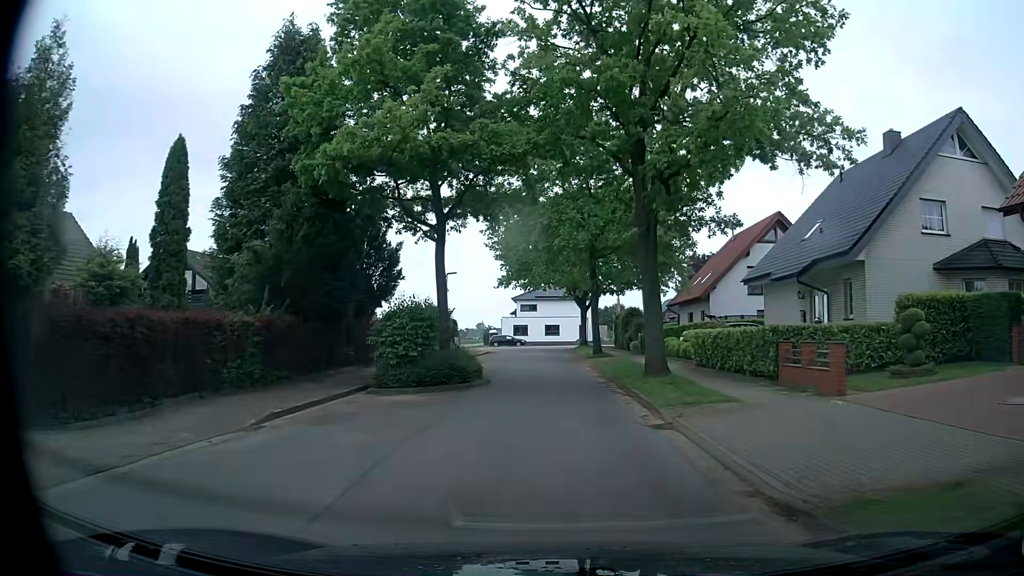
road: residential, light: Day
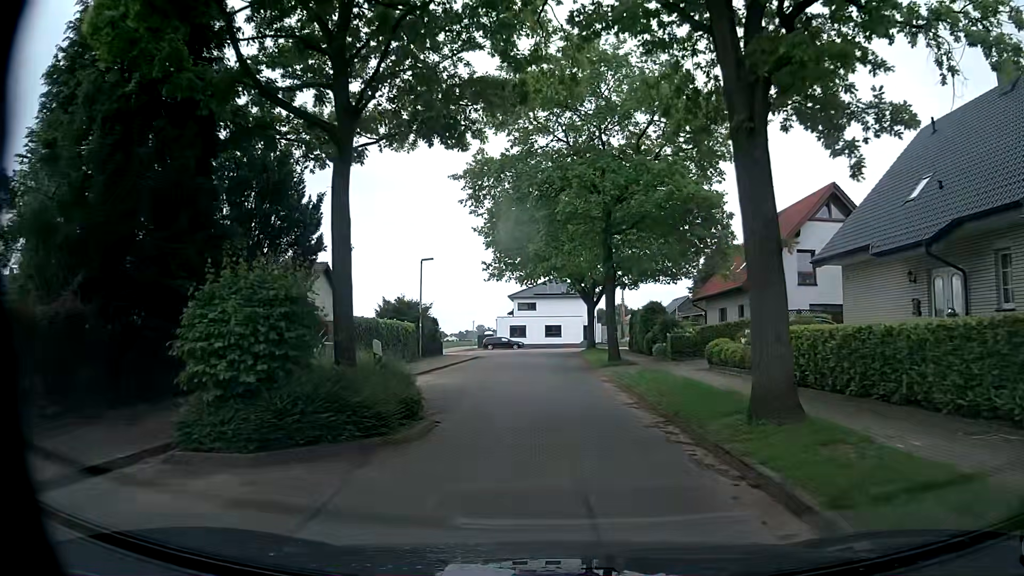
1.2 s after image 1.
(+0.1, +9.2) m; +2°
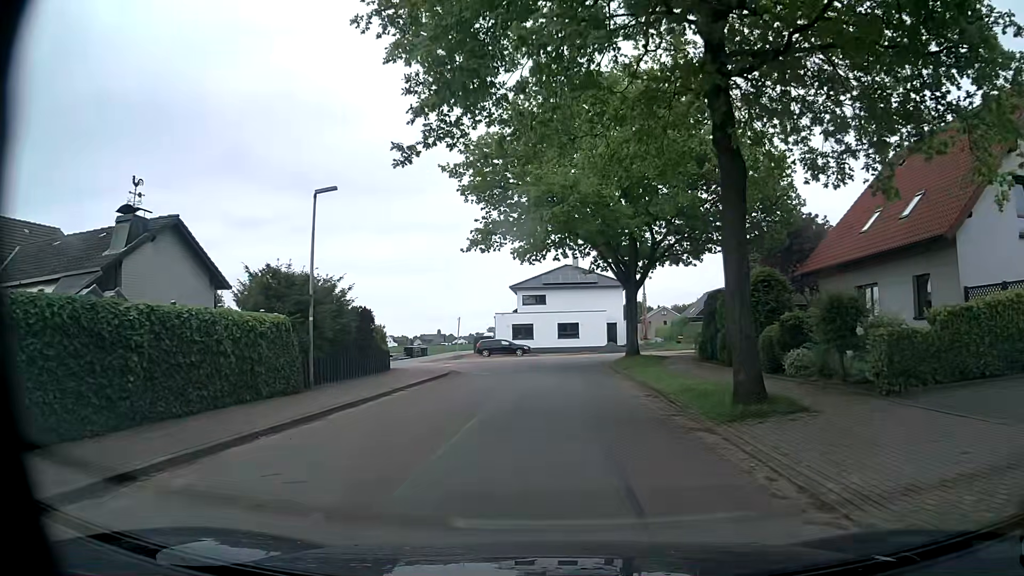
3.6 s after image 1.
(-0.4, +18.1) m; -2°
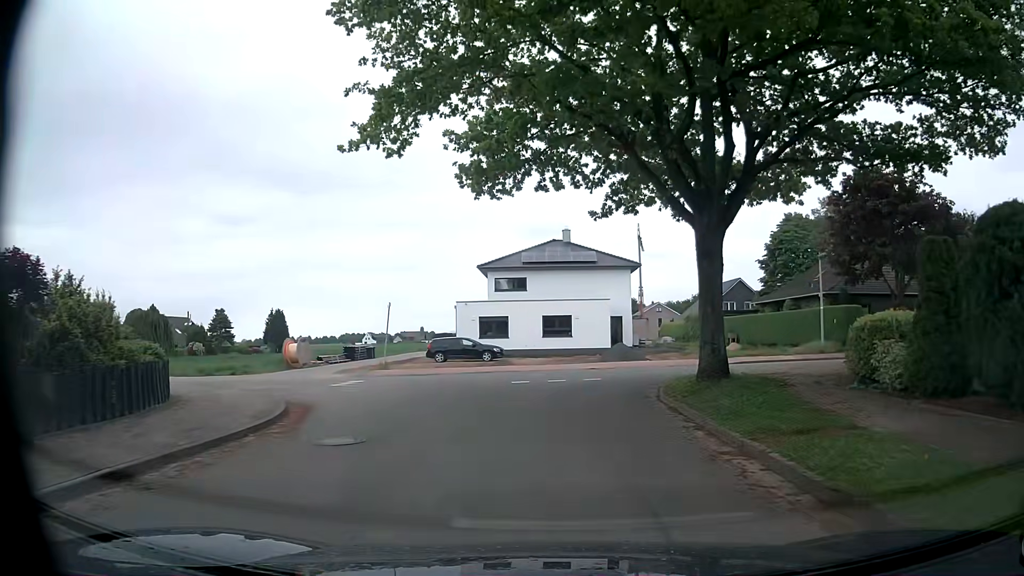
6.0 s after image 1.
(+0.2, +17.0) m; +1°
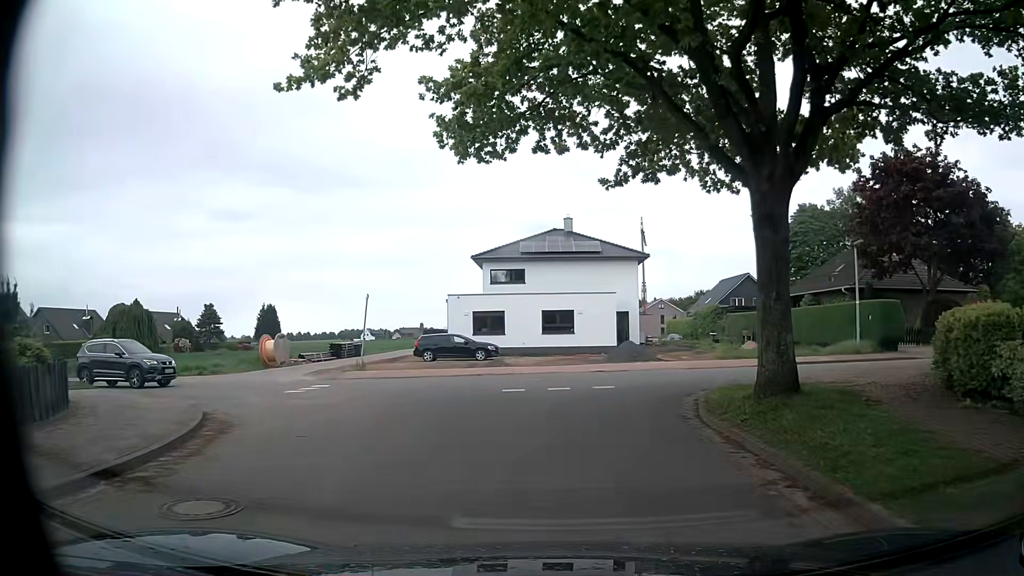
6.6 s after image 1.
(0.0, +3.7) m; 0°
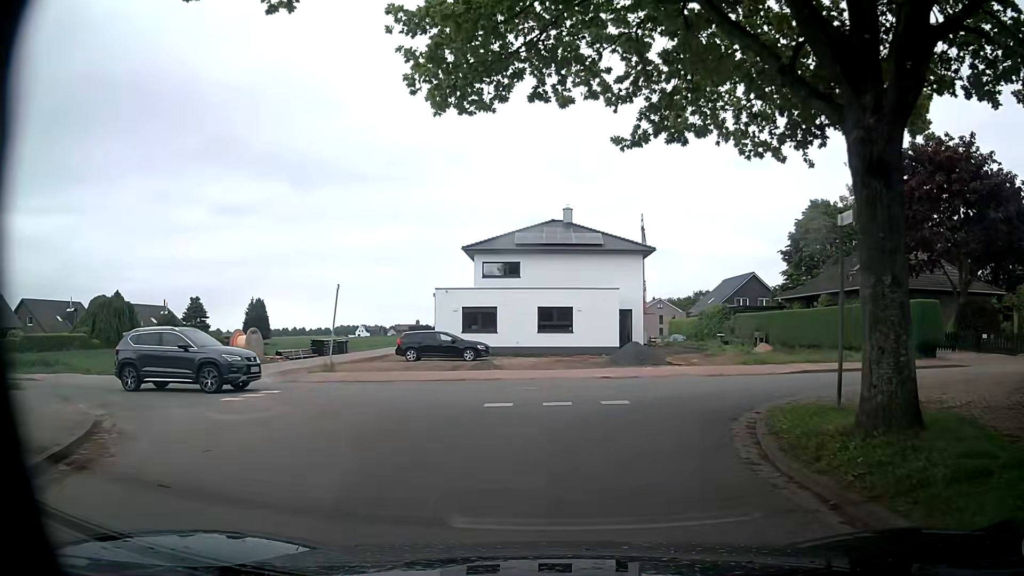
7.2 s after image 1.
(0.0, +3.4) m; 0°
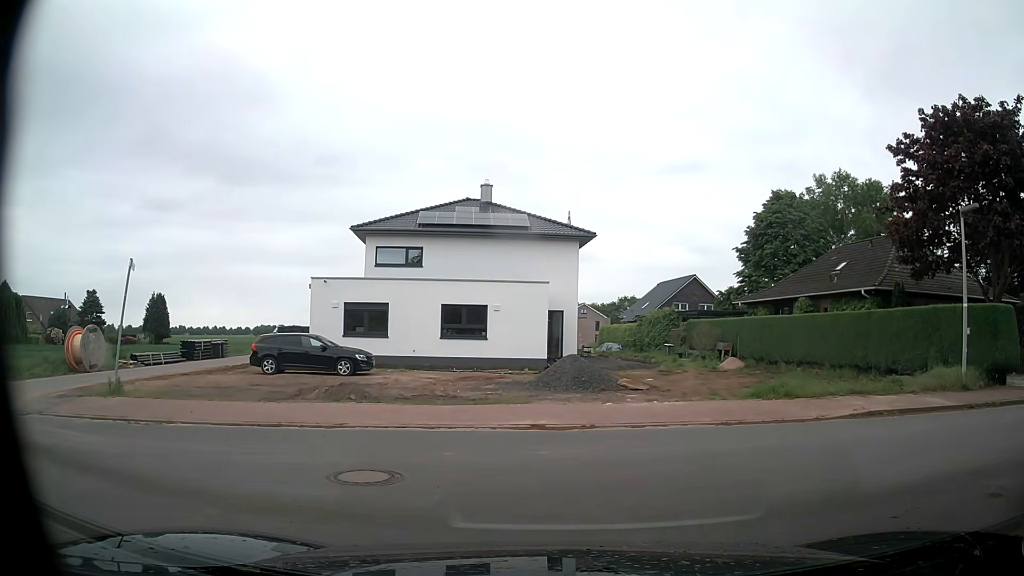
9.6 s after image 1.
(+0.4, +8.4) m; +7°
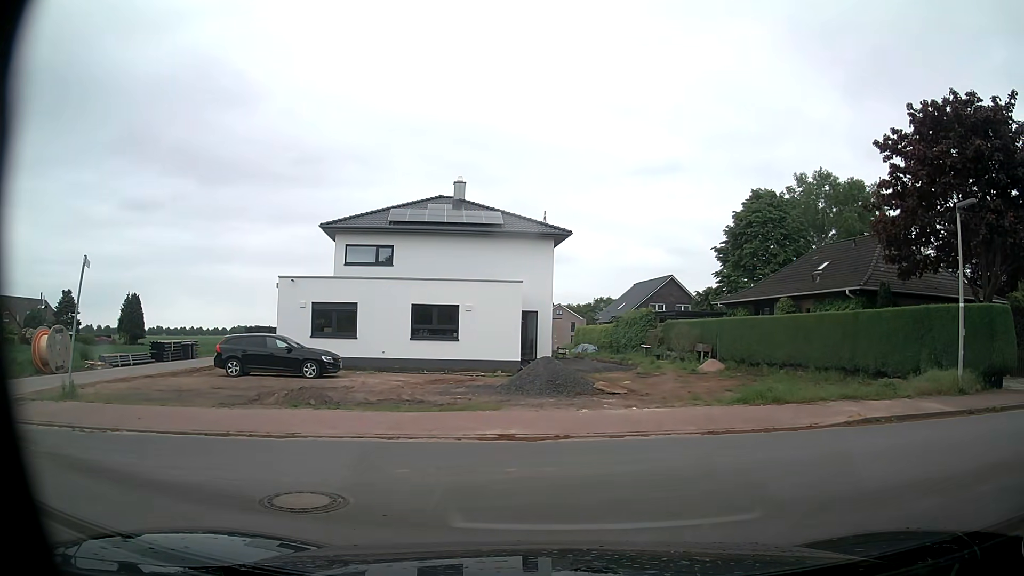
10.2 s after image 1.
(0.0, +0.9) m; +2°
